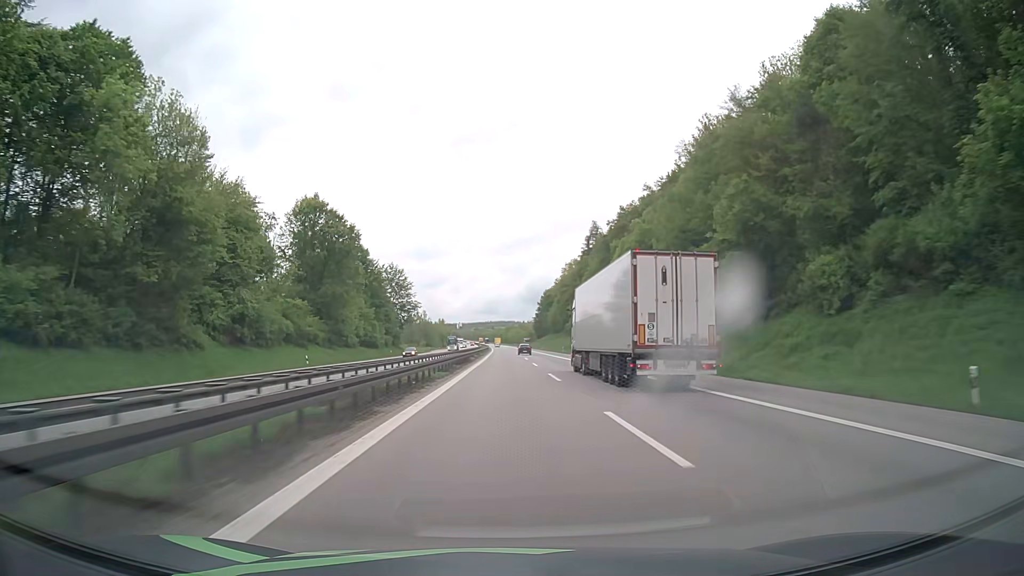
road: motorway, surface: asphalt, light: Day
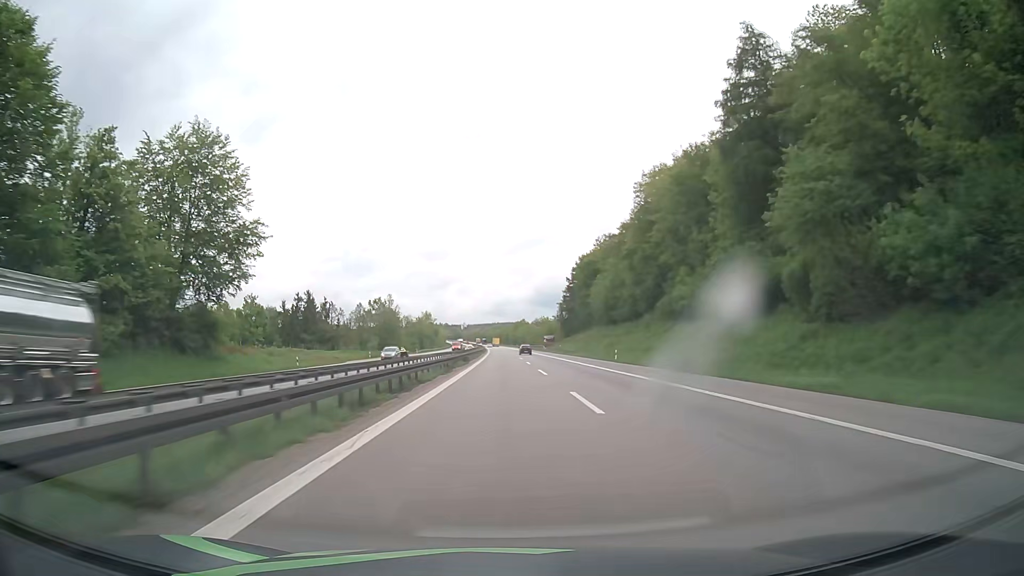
(-0.3, +103.0) m; -1°
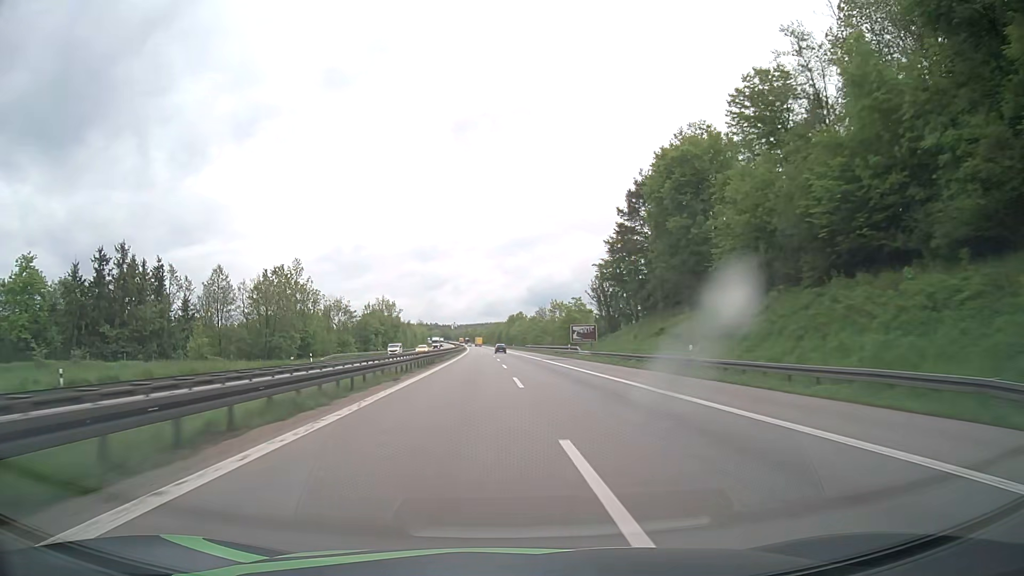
(+0.1, +82.4) m; 0°
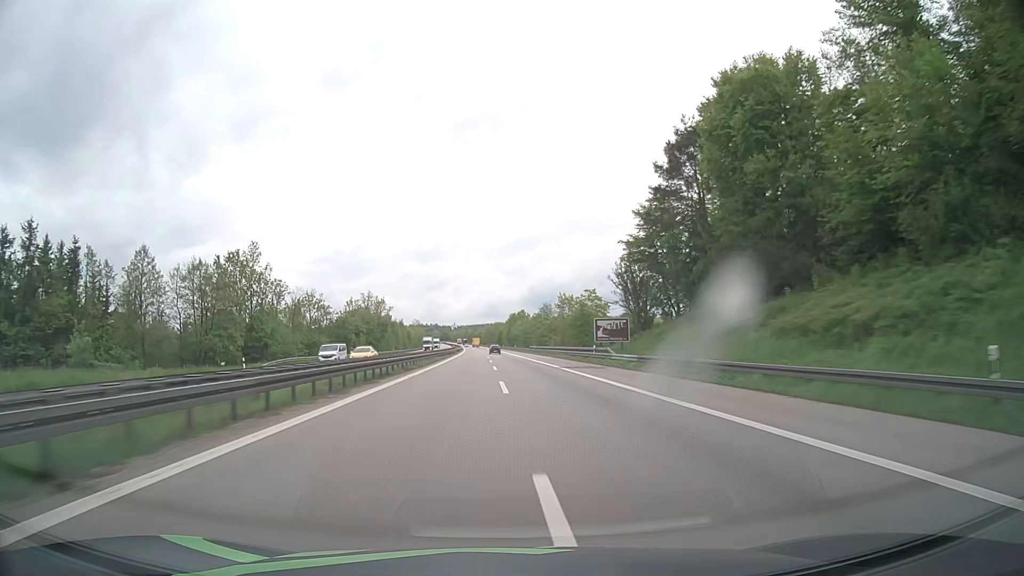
(0.0, +20.6) m; 0°
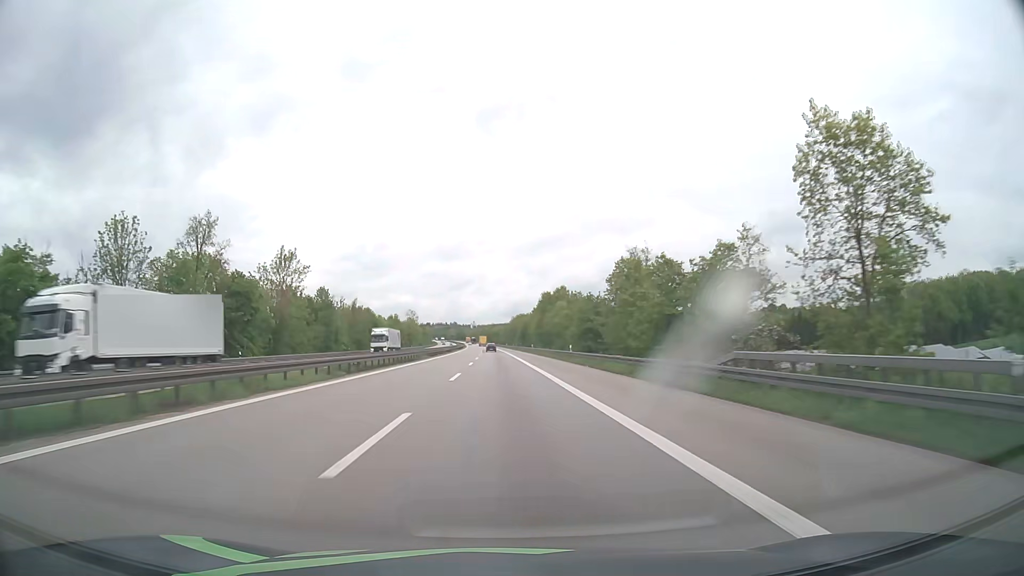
(-1.4, +103.0) m; -2°
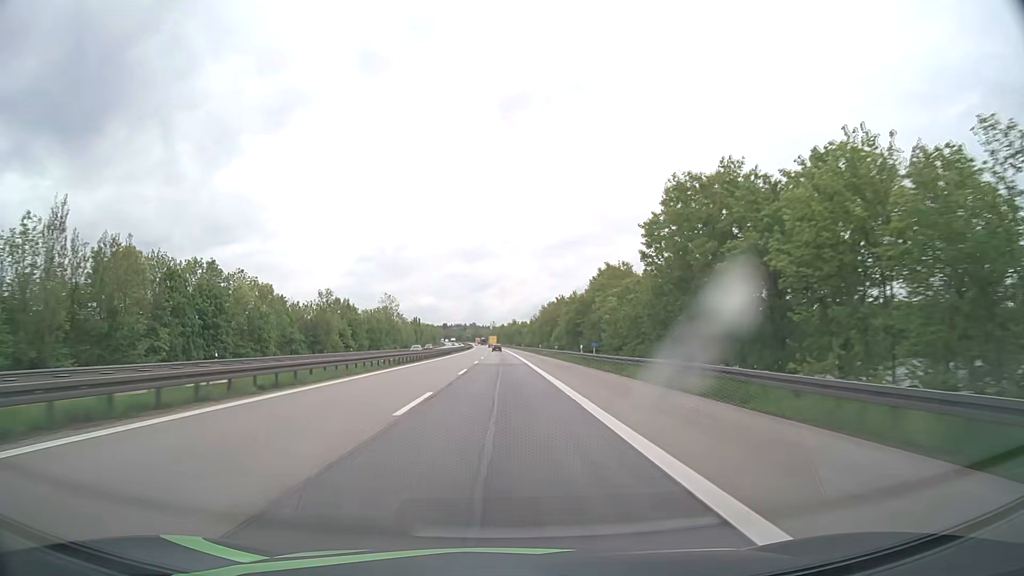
(-2.1, +103.0) m; -2°
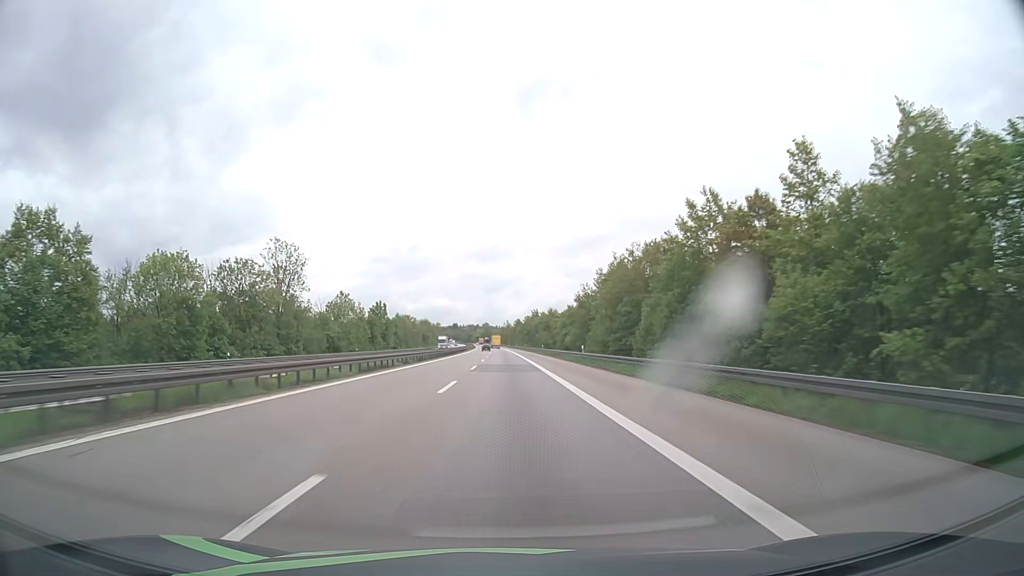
(-1.2, +103.0) m; -1°
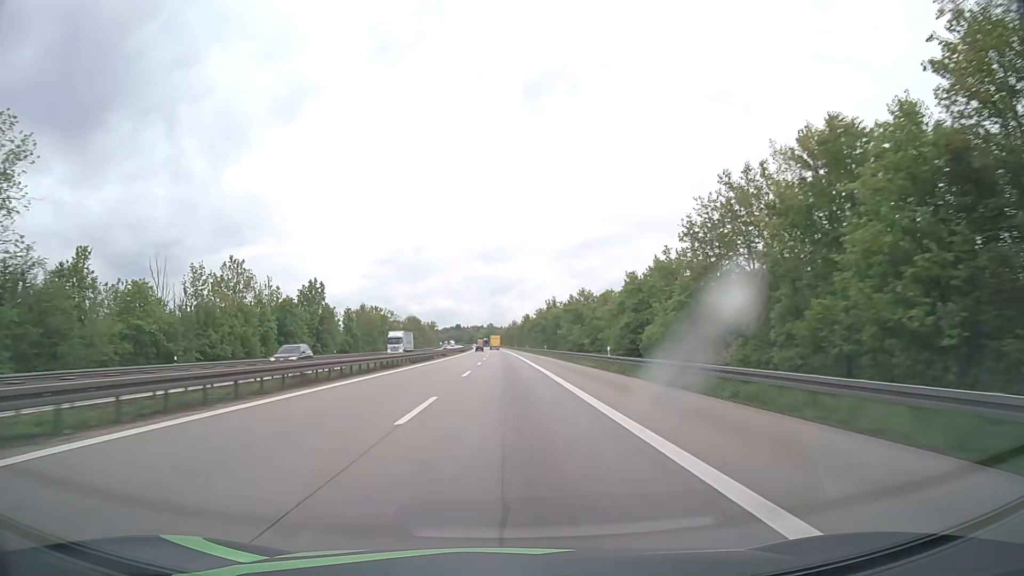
(-0.4, +61.8) m; -1°
(0, +10) (0, +20) (0, +30) (0, +40) (0, +50) (0, +60) (0, +70) (0, +80) (0, +90) (0, +100) m
